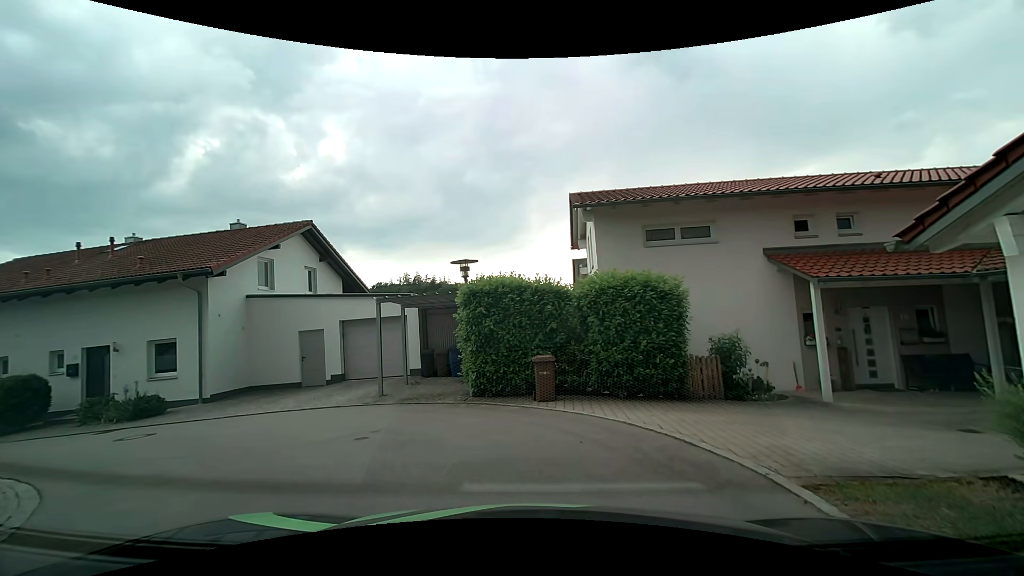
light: Day
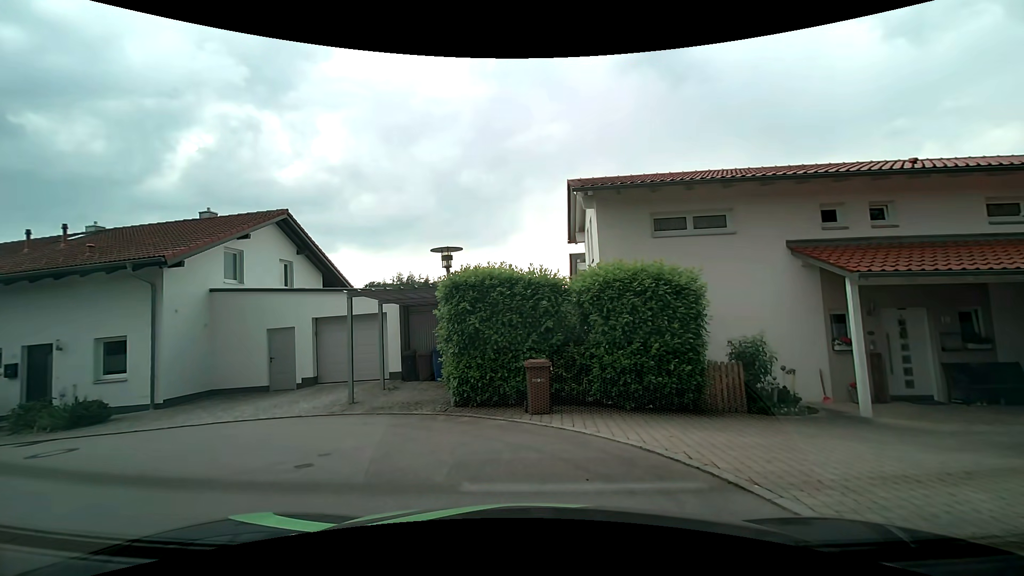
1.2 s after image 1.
(0.0, +1.6) m; -2°
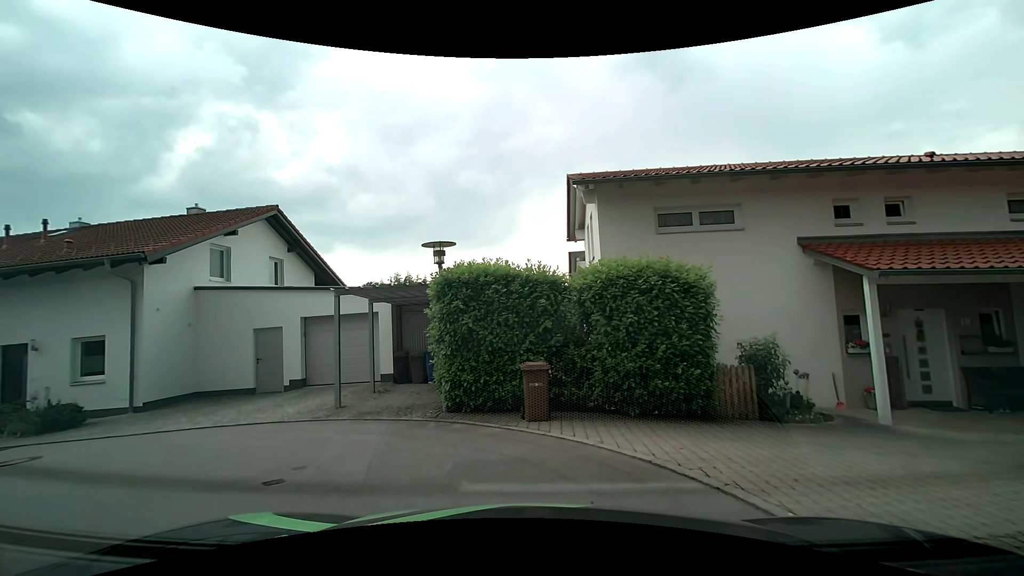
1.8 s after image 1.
(0.0, +0.6) m; 0°
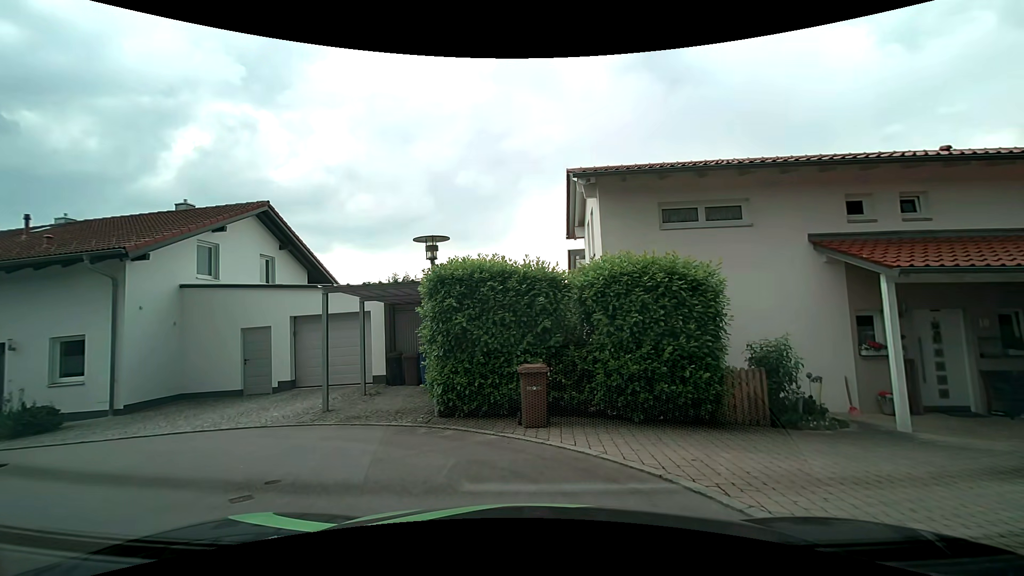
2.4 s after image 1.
(0.0, +0.5) m; 0°
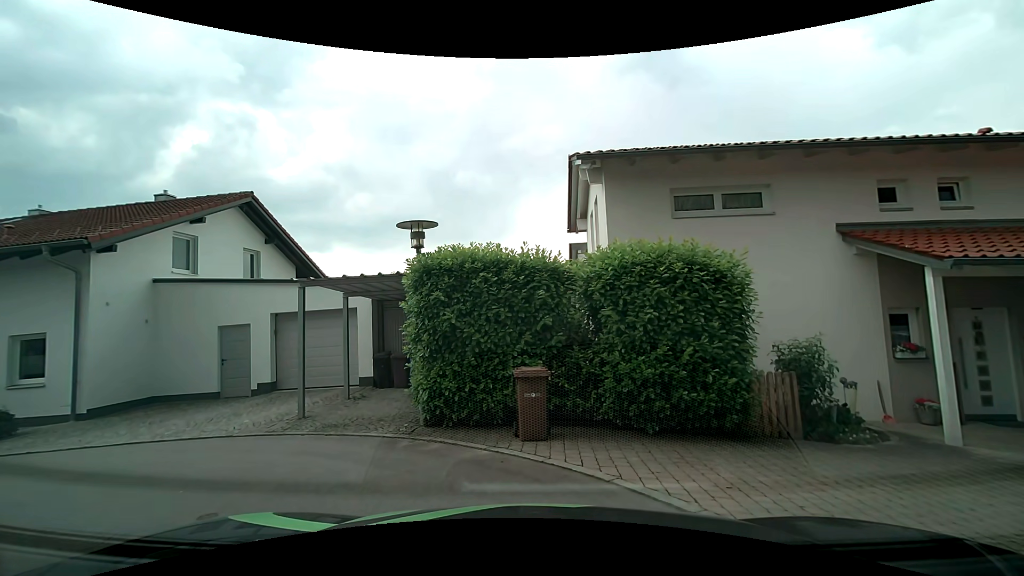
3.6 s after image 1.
(0.0, +1.0) m; 0°
